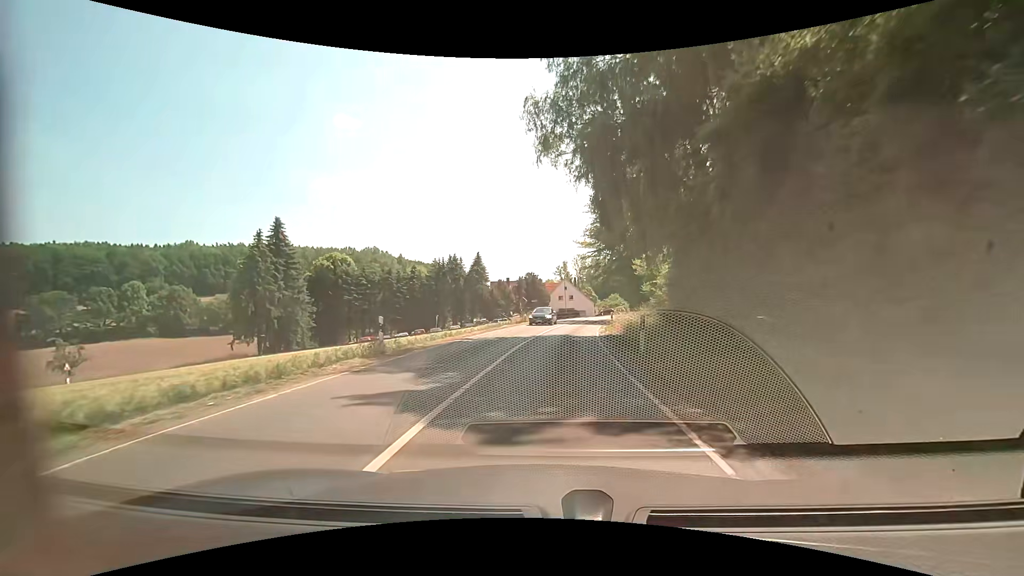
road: secondary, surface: asphalt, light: Day
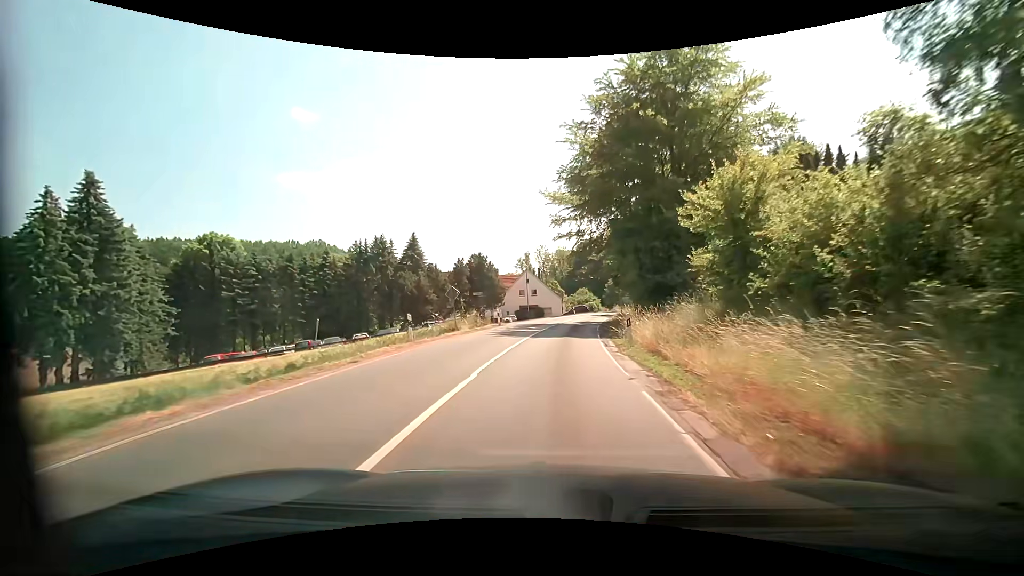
(+0.9, +21.2) m; +6°
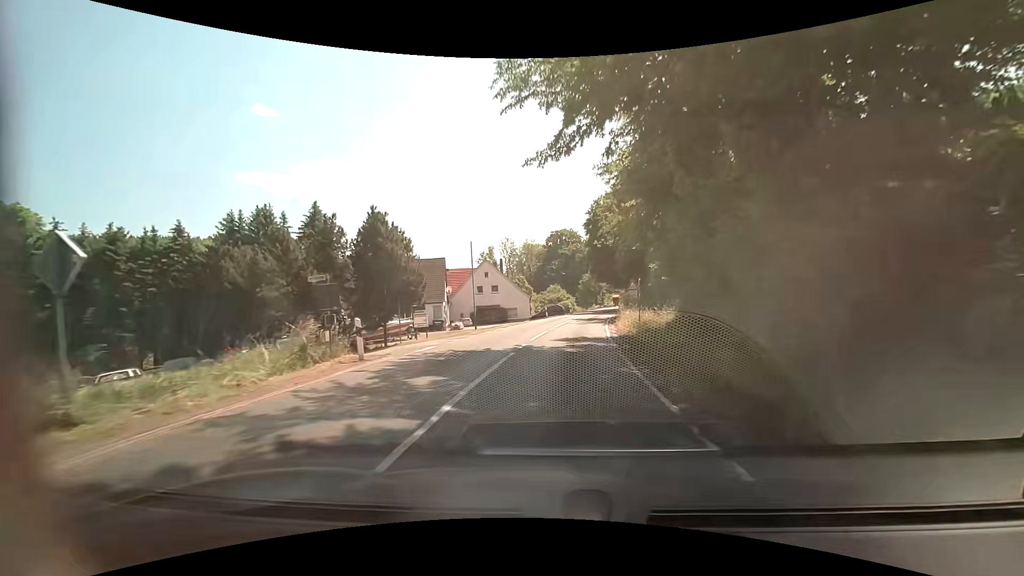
(+0.3, +21.0) m; +3°
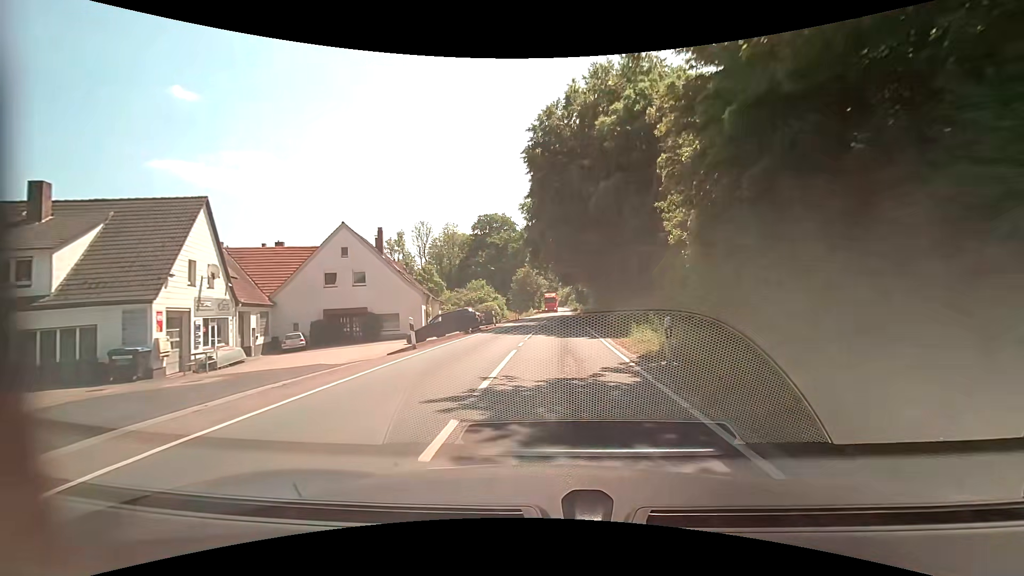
(+2.1, +34.7) m; +8°
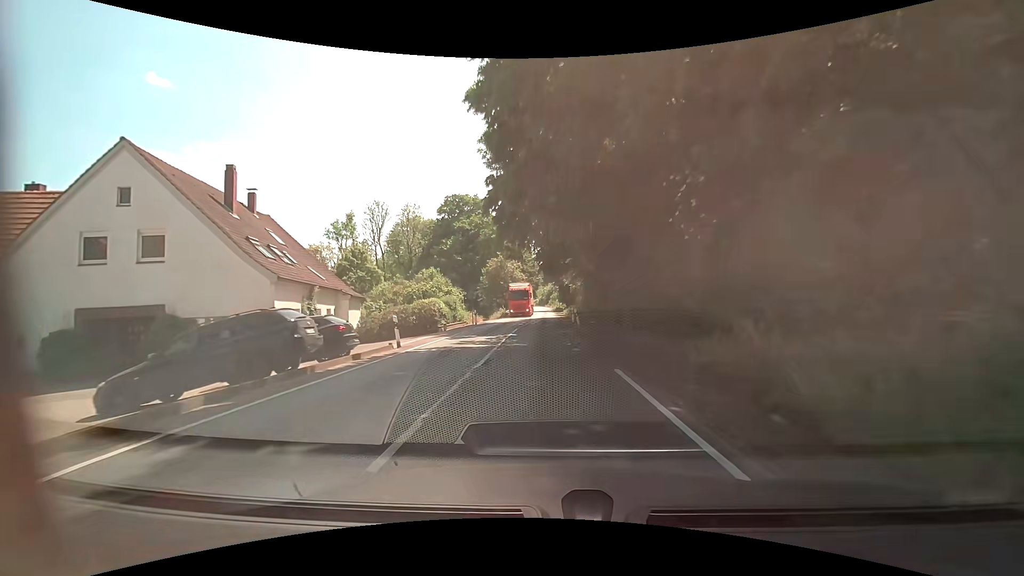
(+0.5, +20.7) m; +2°
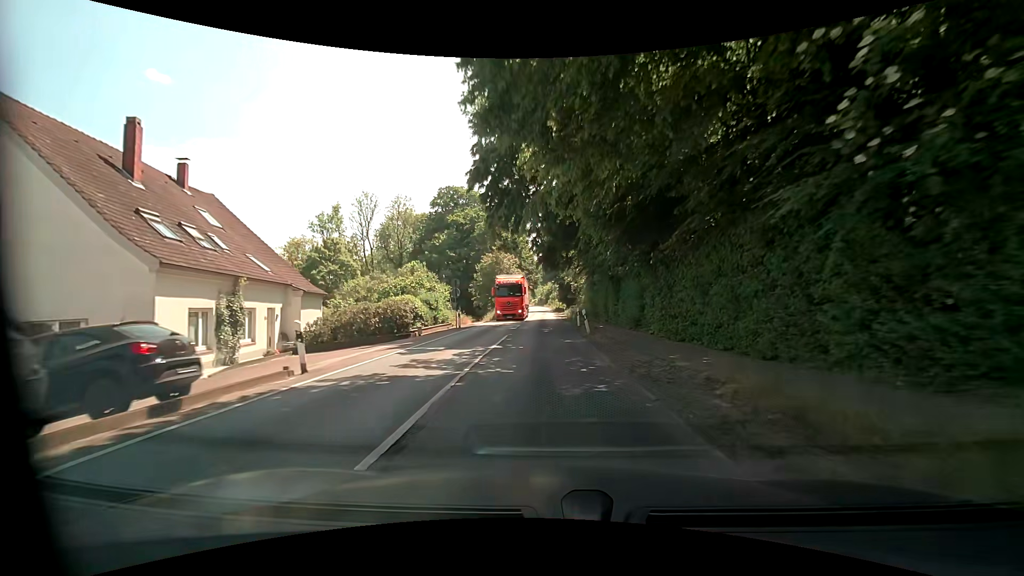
(0.0, +6.9) m; 0°
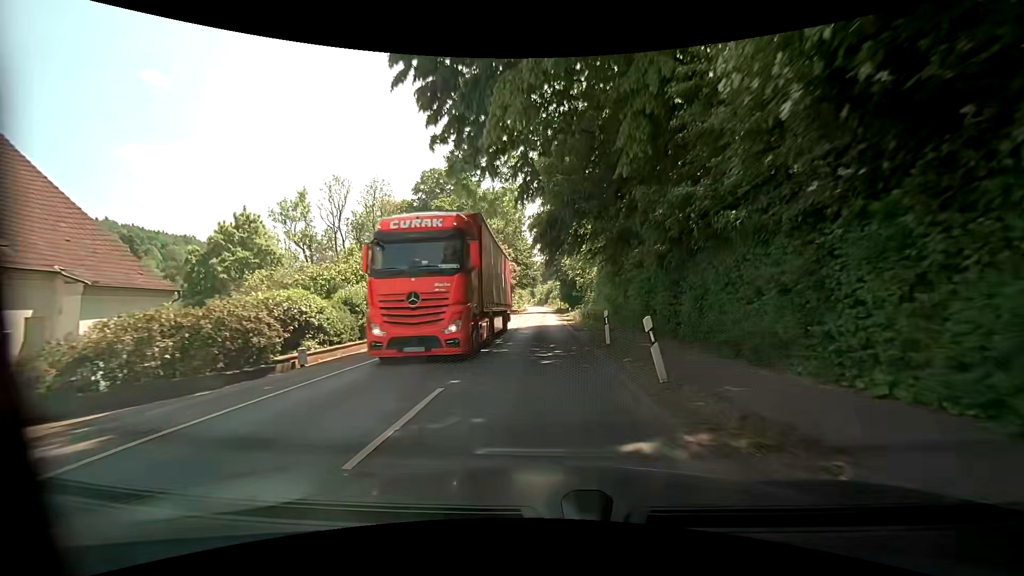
(0.0, +13.8) m; 0°
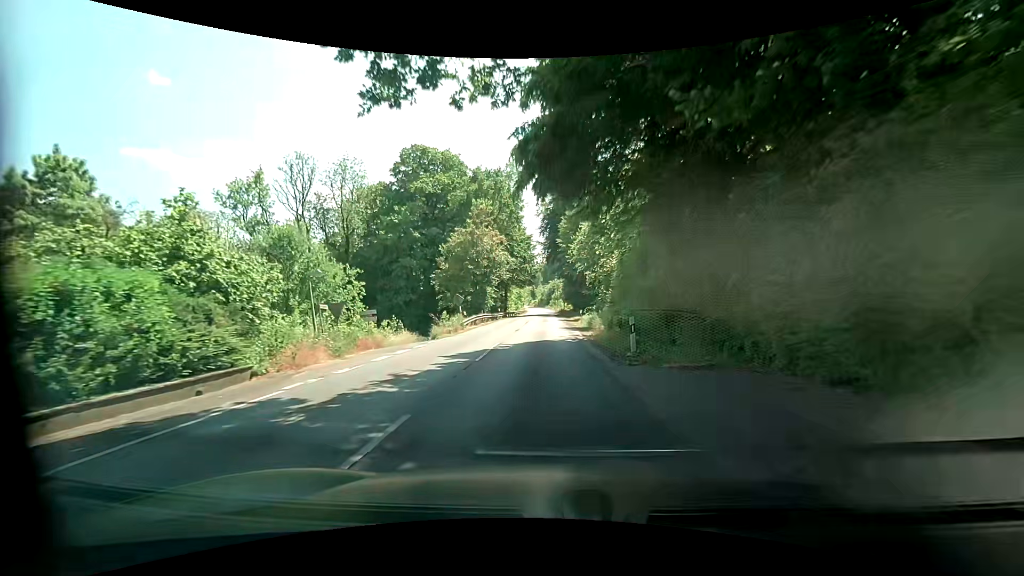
(0.0, +13.8) m; -1°
(0, +10) (0, +20) (0, +30) (0, +40) (+1, +50) (+1, +60) (+1, +70) (+1, +80) (+1, +90) (+1, +100) m
